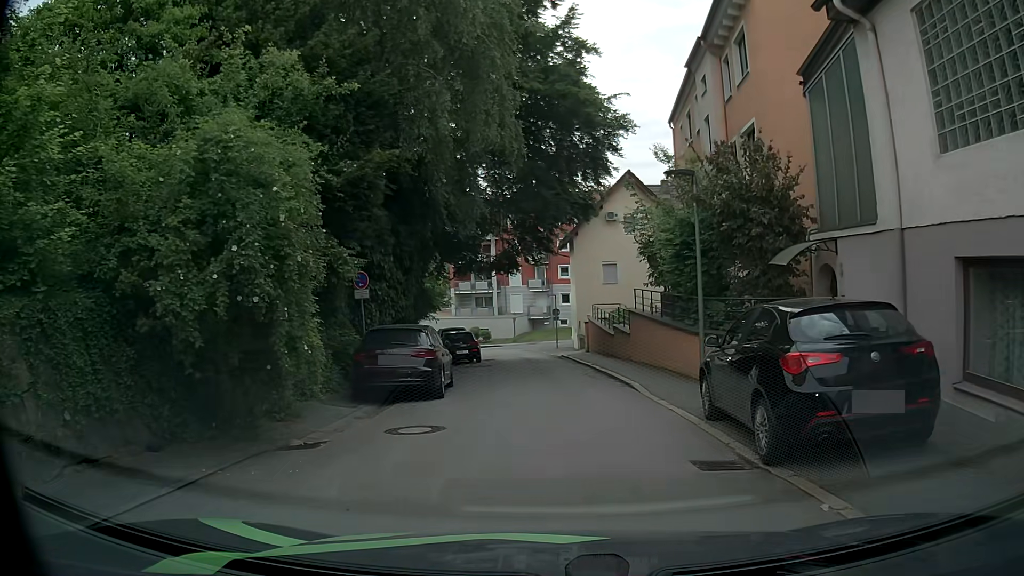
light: Day
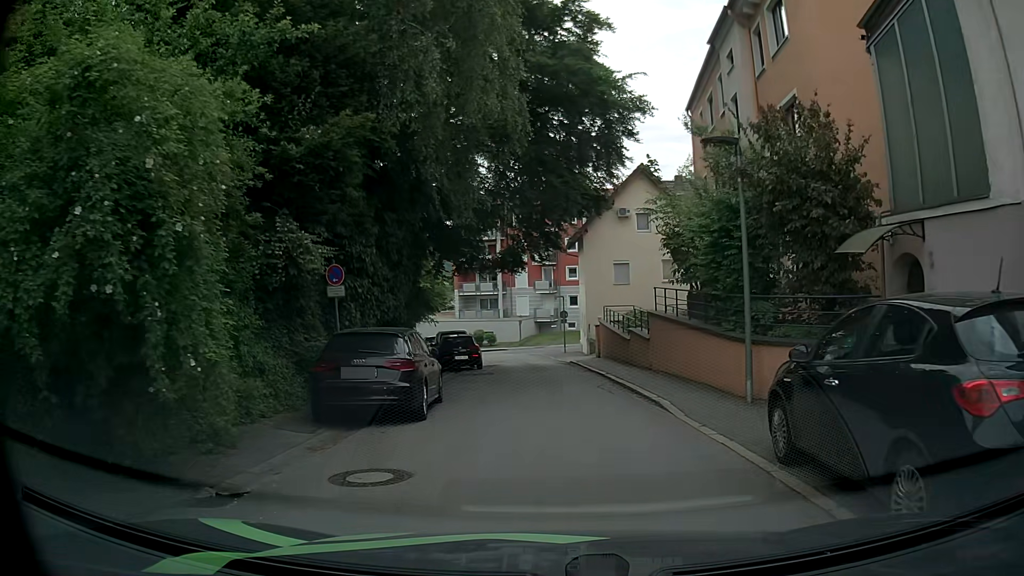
(-0.1, +2.6) m; -2°
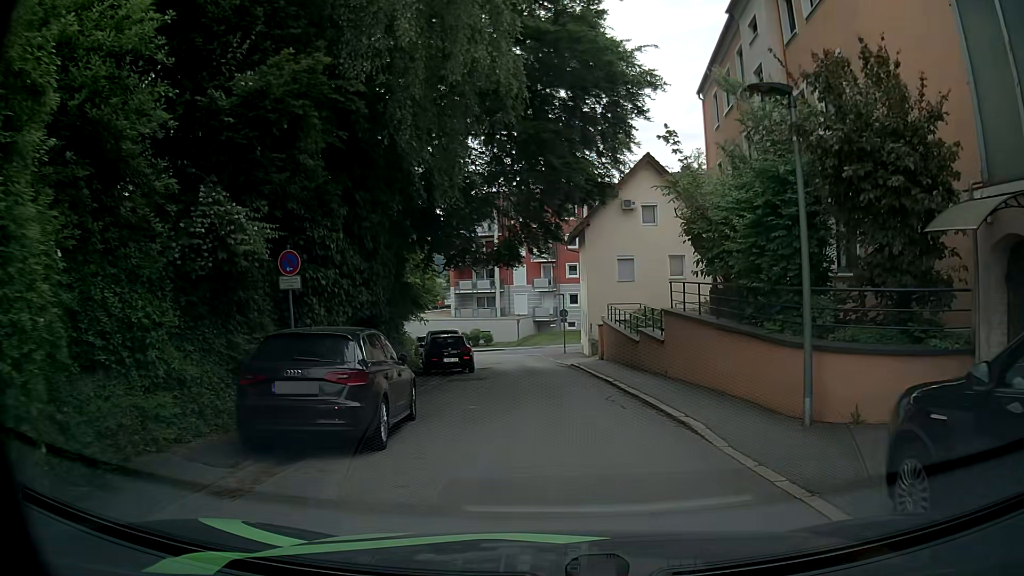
(+0.1, +2.5) m; -1°
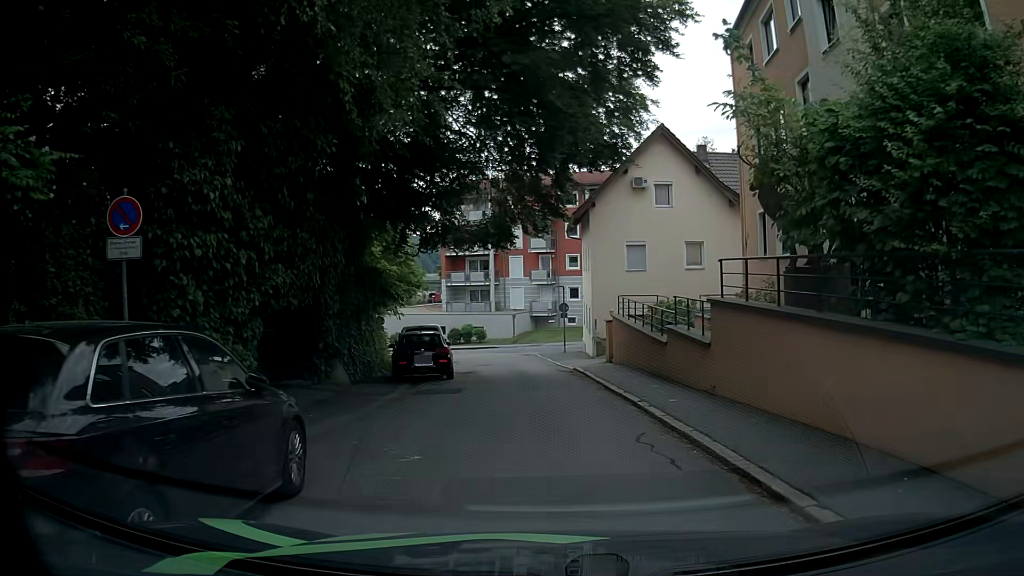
(0.0, +4.9) m; -2°
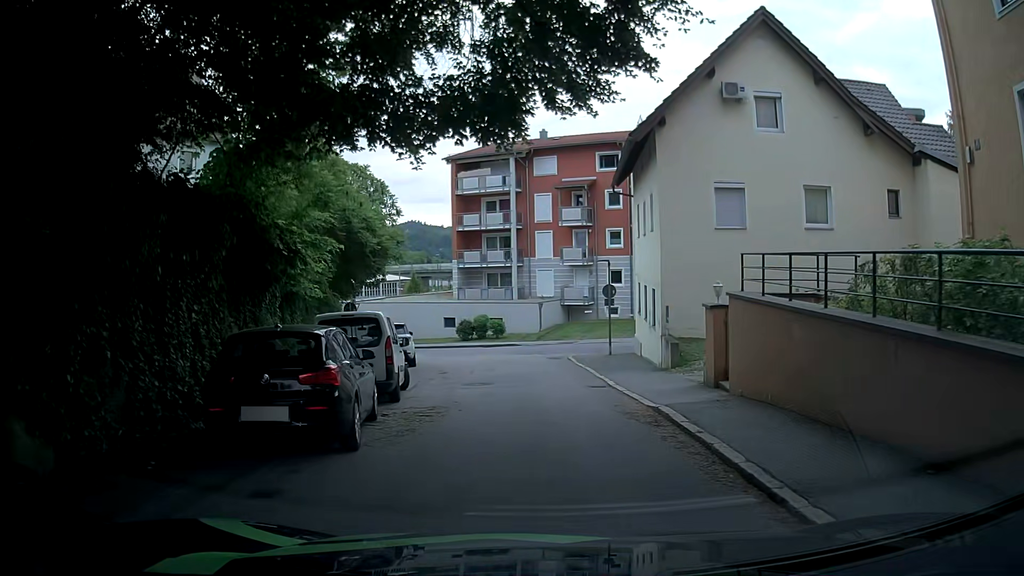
(+0.4, +12.3) m; -1°
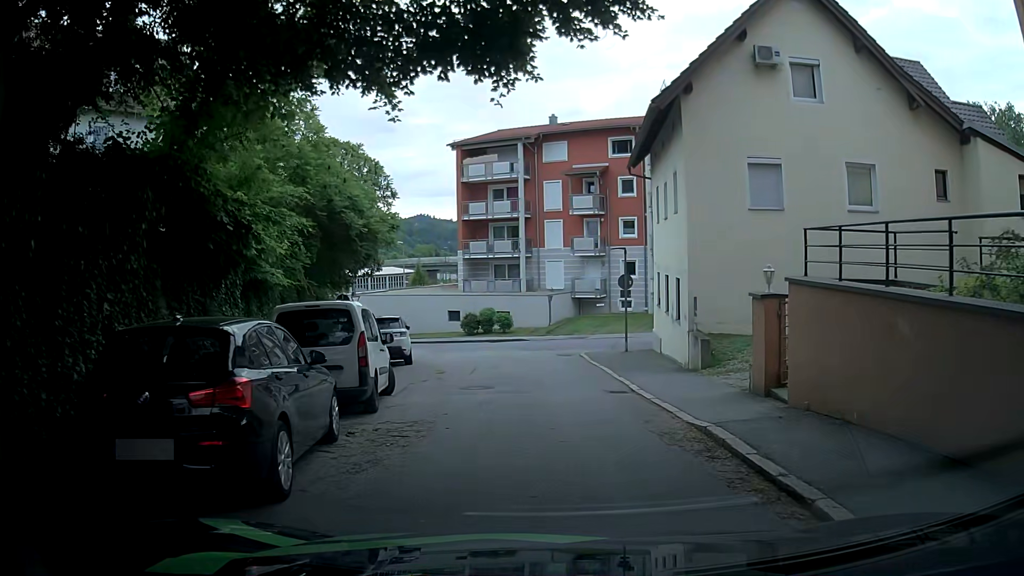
(0.0, +2.5) m; 0°
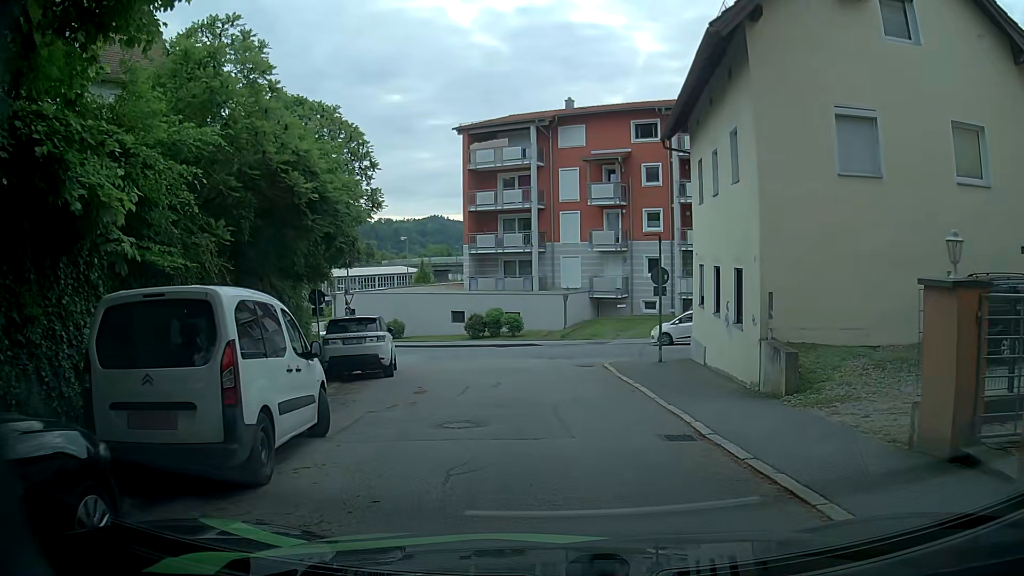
(0.0, +4.9) m; 0°
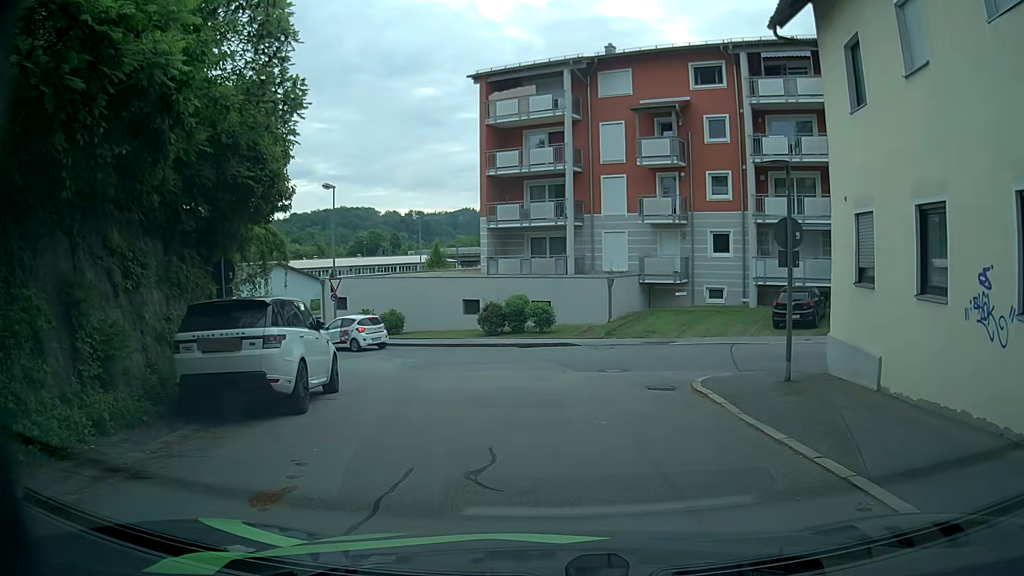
(-0.4, +9.1) m; -5°
